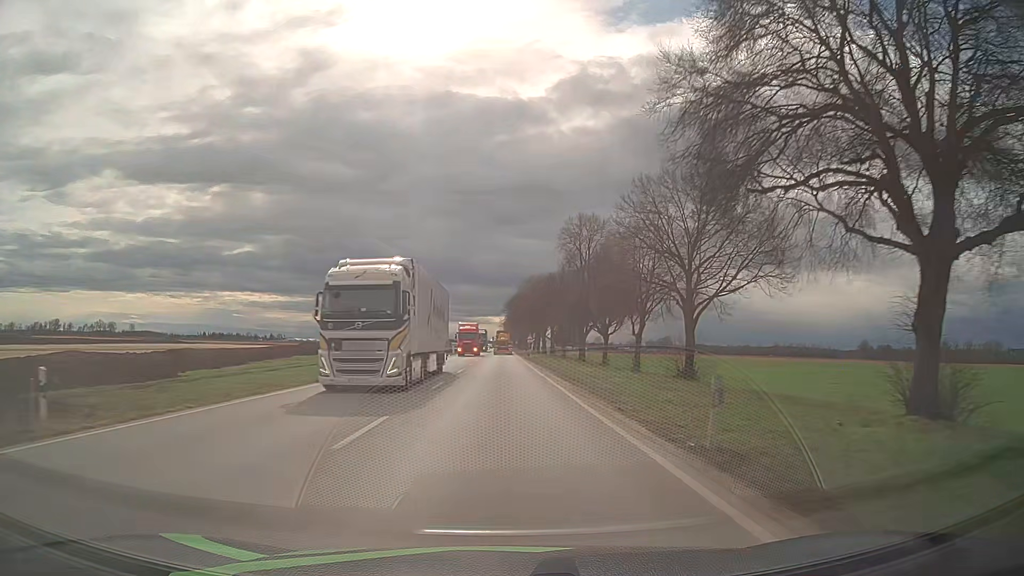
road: unclassified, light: Day
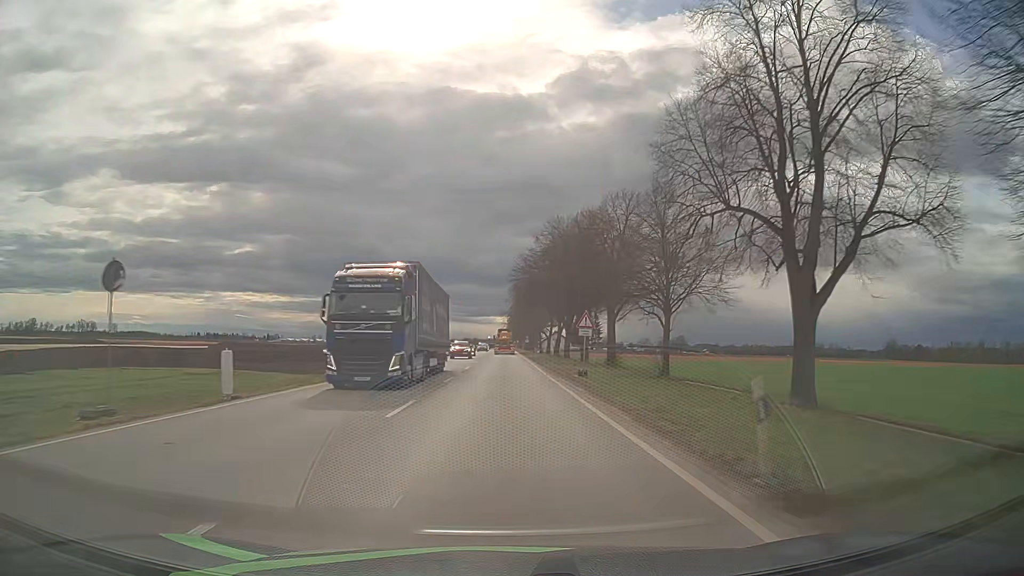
(-0.3, +56.5) m; 0°
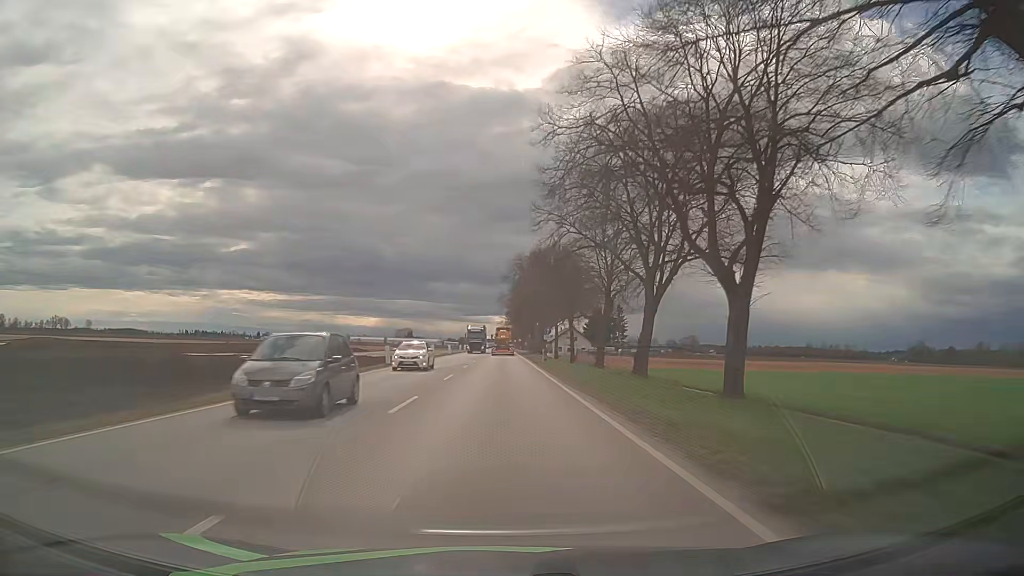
(0.0, +59.8) m; 0°
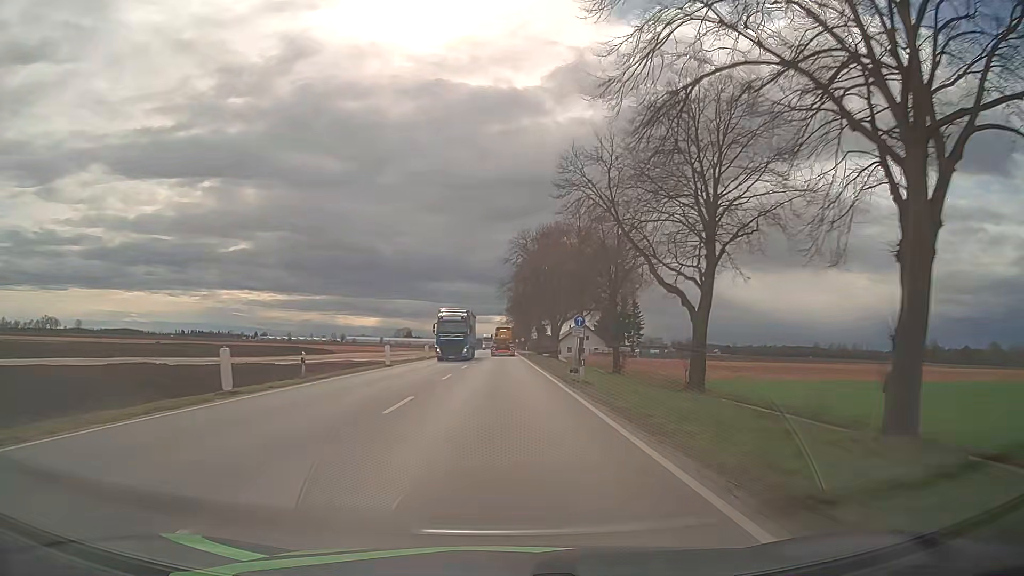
(0.0, +24.4) m; 0°
(0, +10) (0, +20) (0, +30) (0, +40) (0, +50) (0, +60) (0, +70) (0, +80) (0, +90) (0, +100) m
